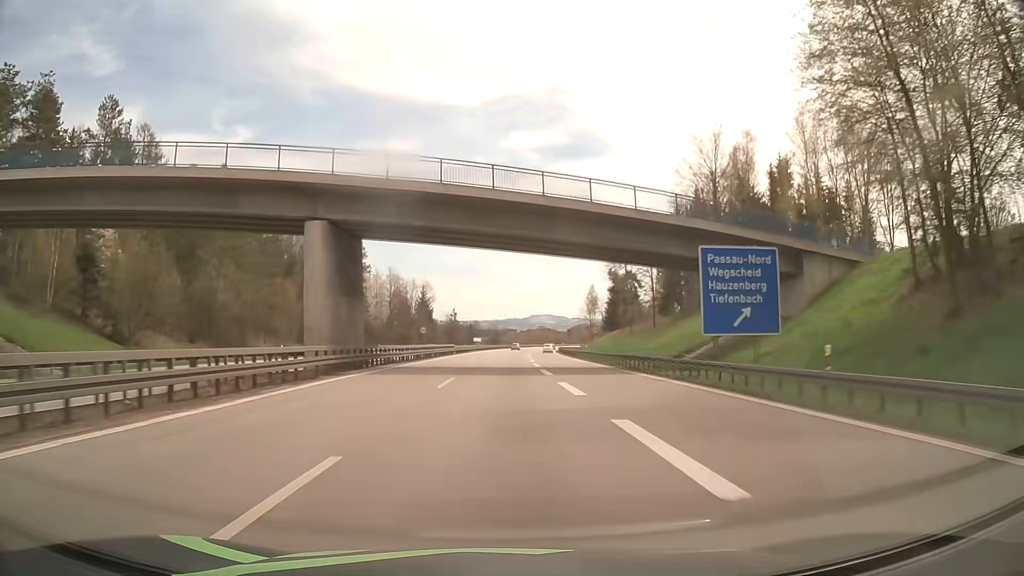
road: motorway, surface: asphalt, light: Day
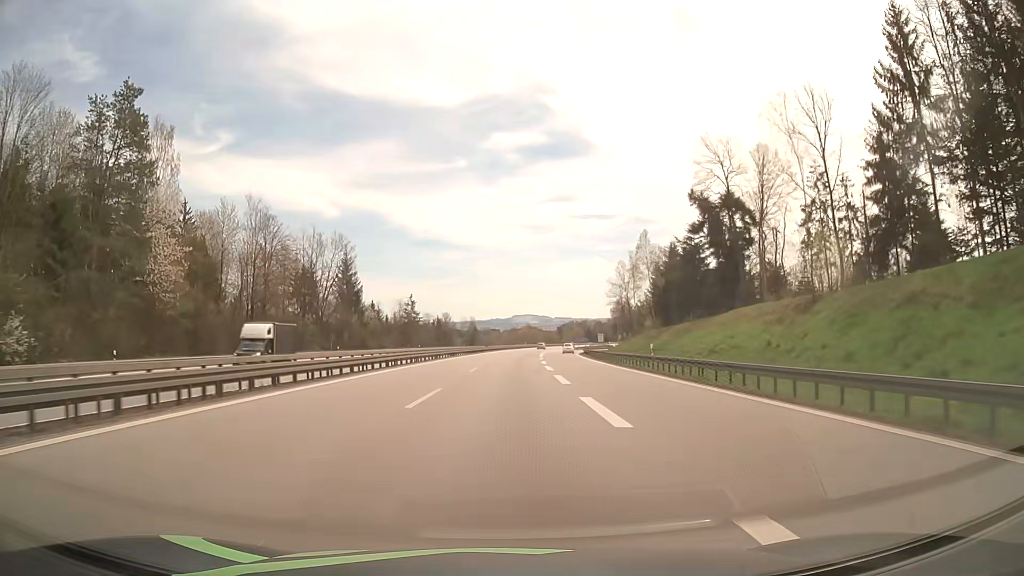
(+0.9, +78.3) m; +1°
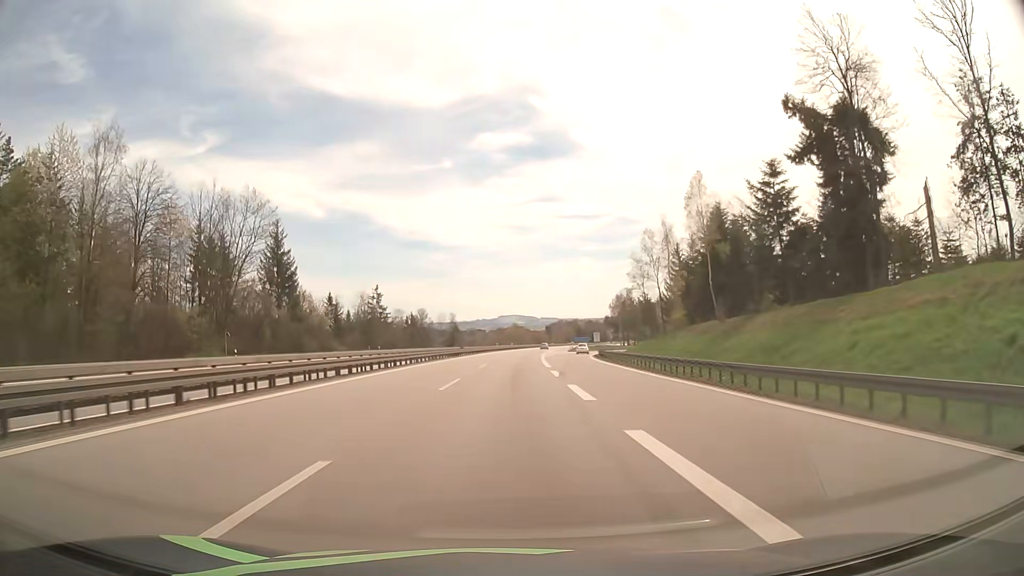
(+0.3, +30.5) m; +1°
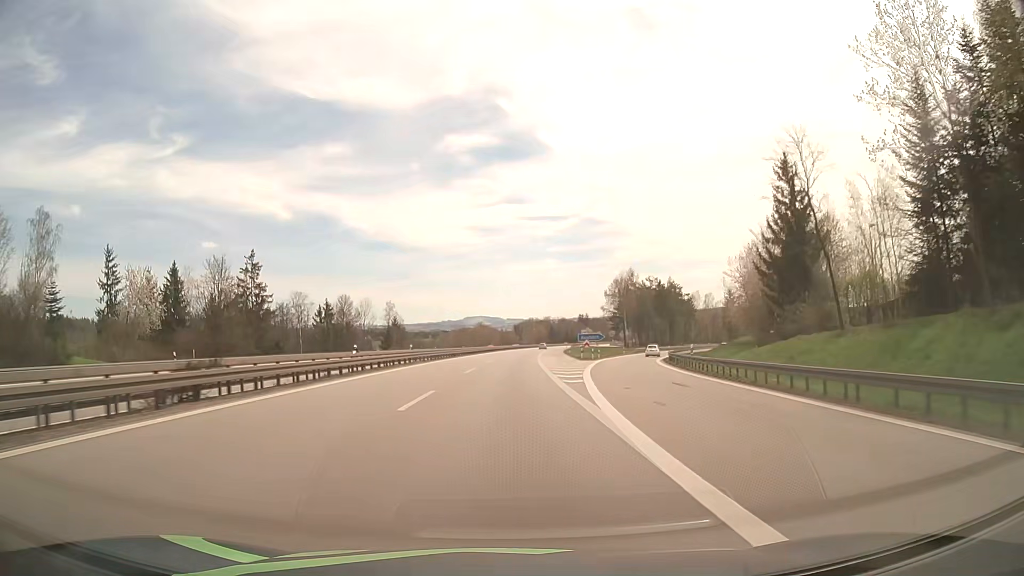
(+1.5, +60.3) m; +3°
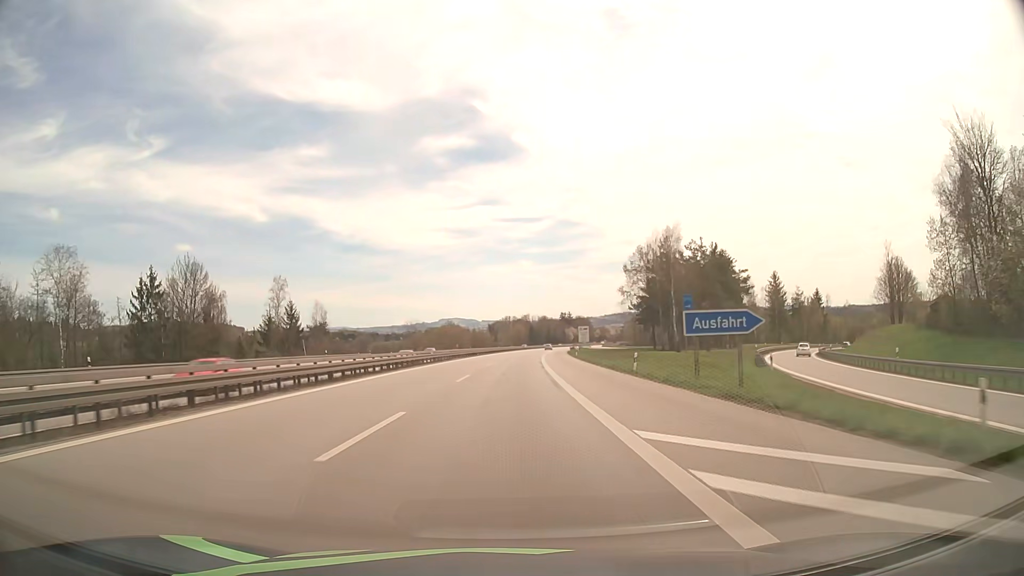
(+1.0, +60.3) m; +2°
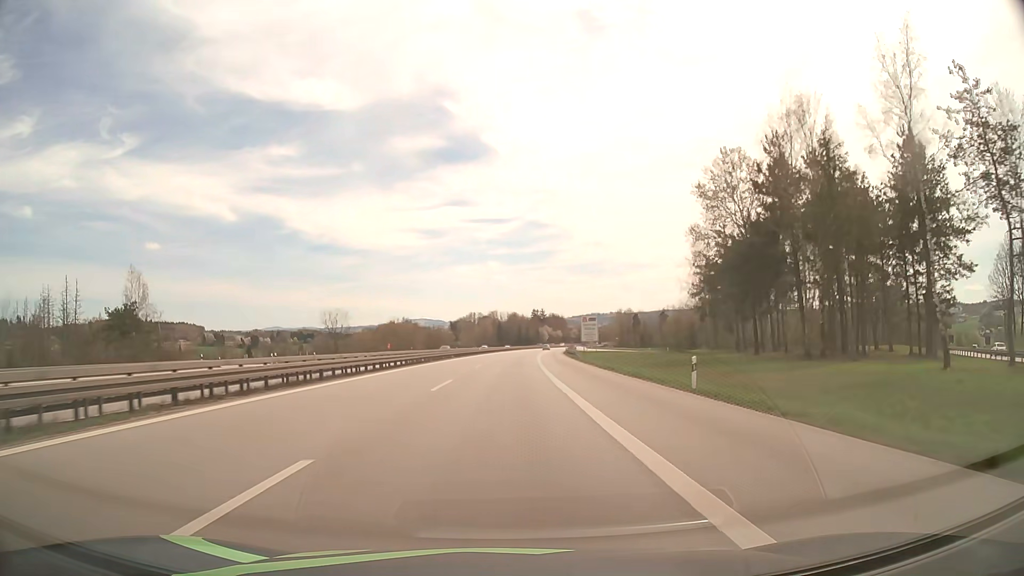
(+1.5, +60.4) m; +3°
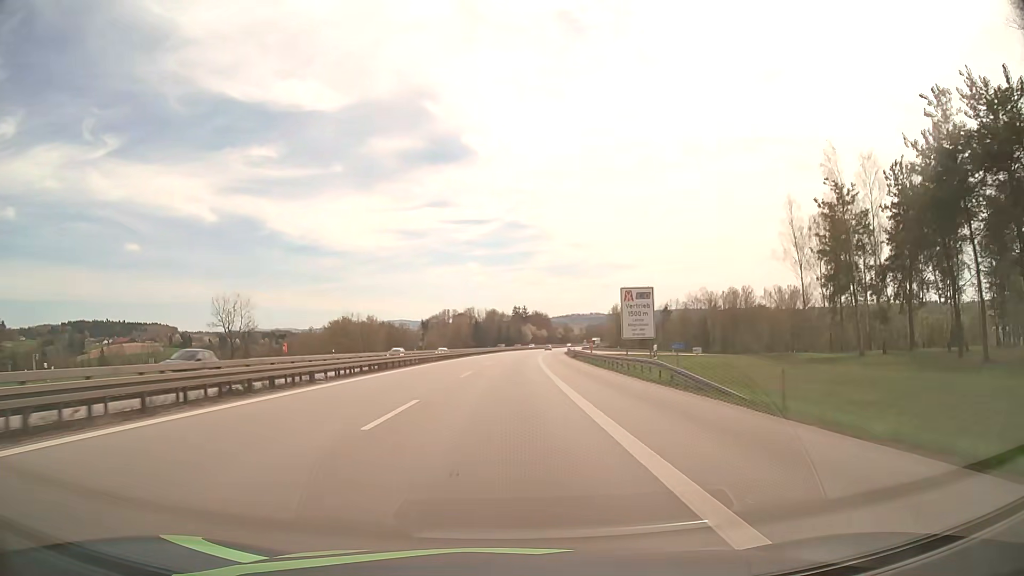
(+0.6, +45.5) m; +2°
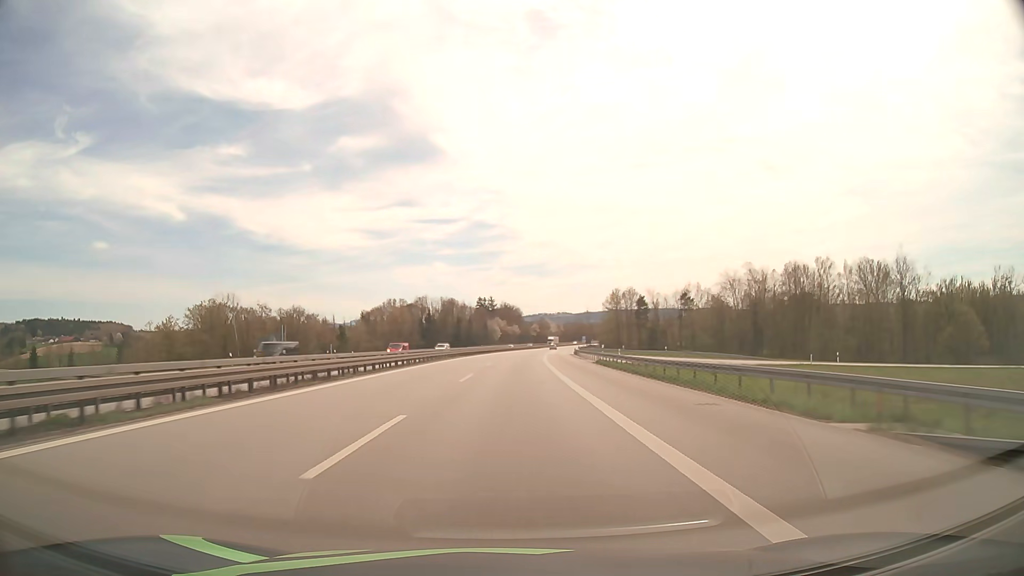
(+2.0, +76.5) m; +3°
(0, +10) (0, +20) (0, +30) (+1, +40) (+1, +50) (+1, +60) (+2, +70) (+2, +80) (+3, +90) (+4, +100) m
